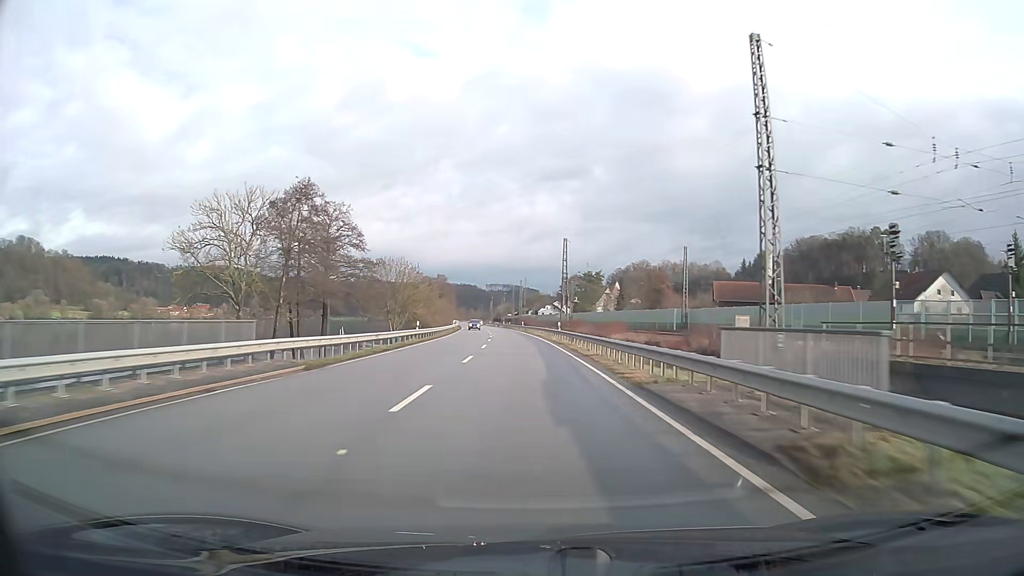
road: primary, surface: asphalt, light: Day
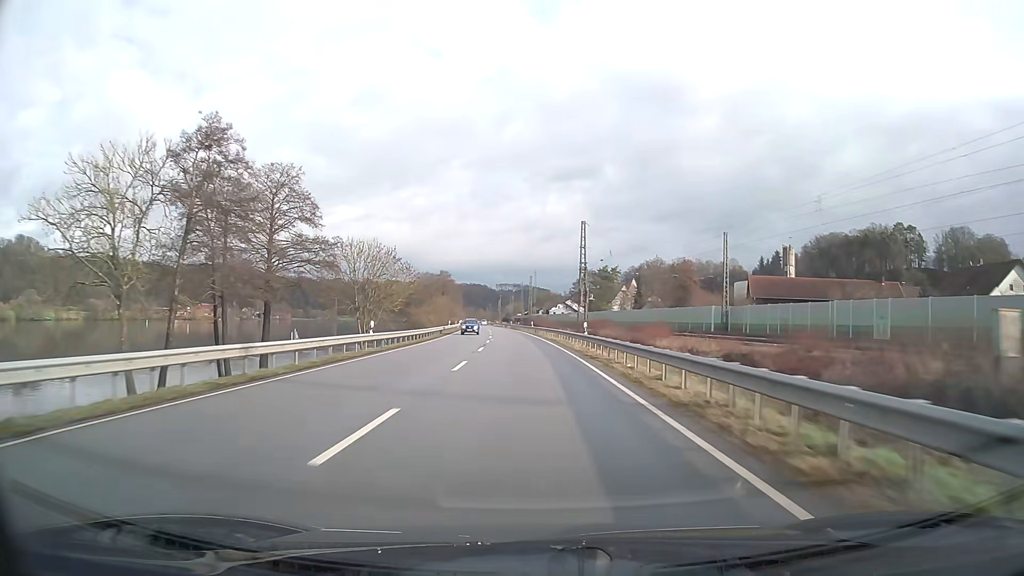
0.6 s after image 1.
(-0.1, +15.8) m; -1°
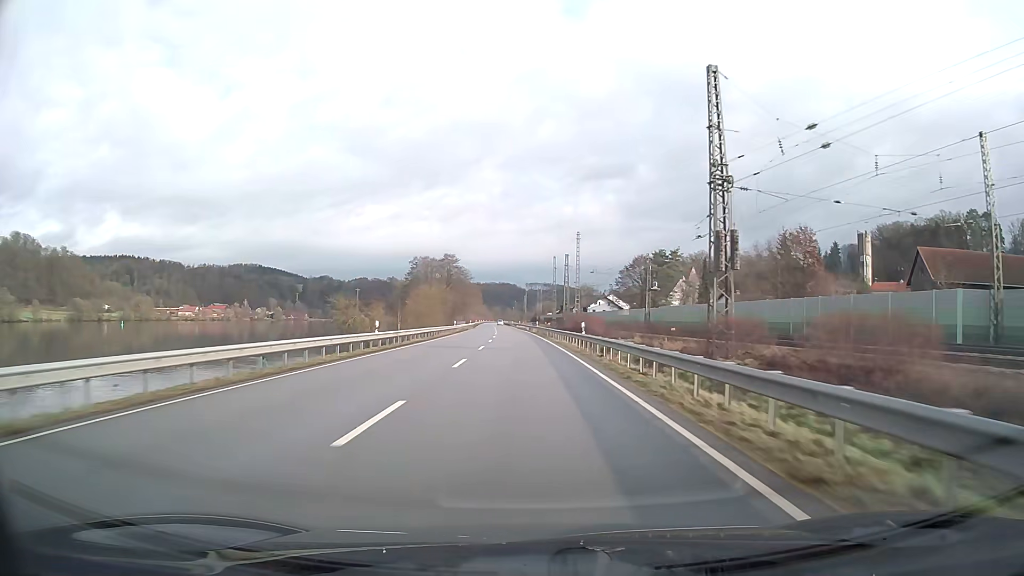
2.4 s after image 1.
(-1.0, +47.4) m; -3°
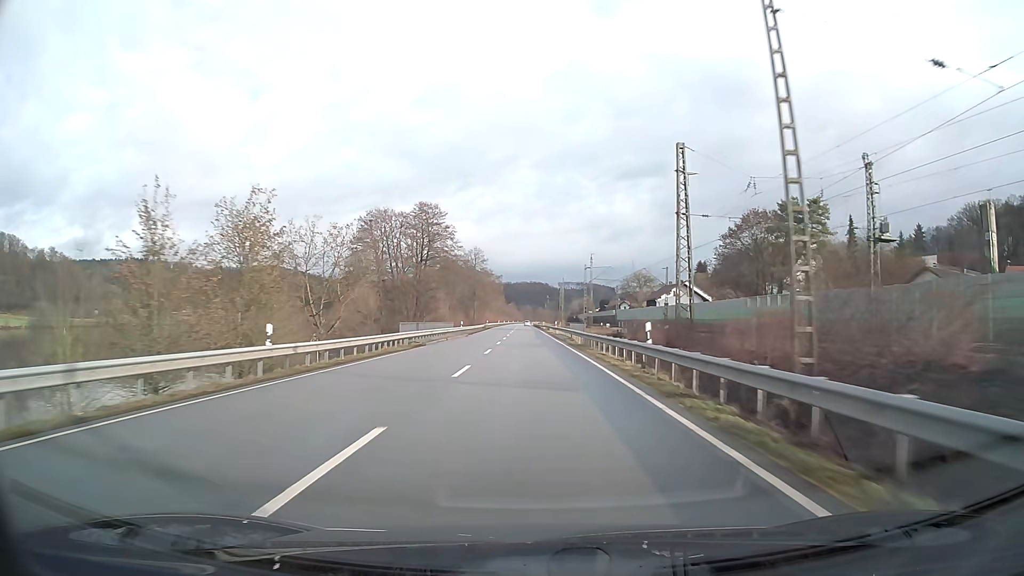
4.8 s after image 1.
(-1.6, +63.3) m; -3°
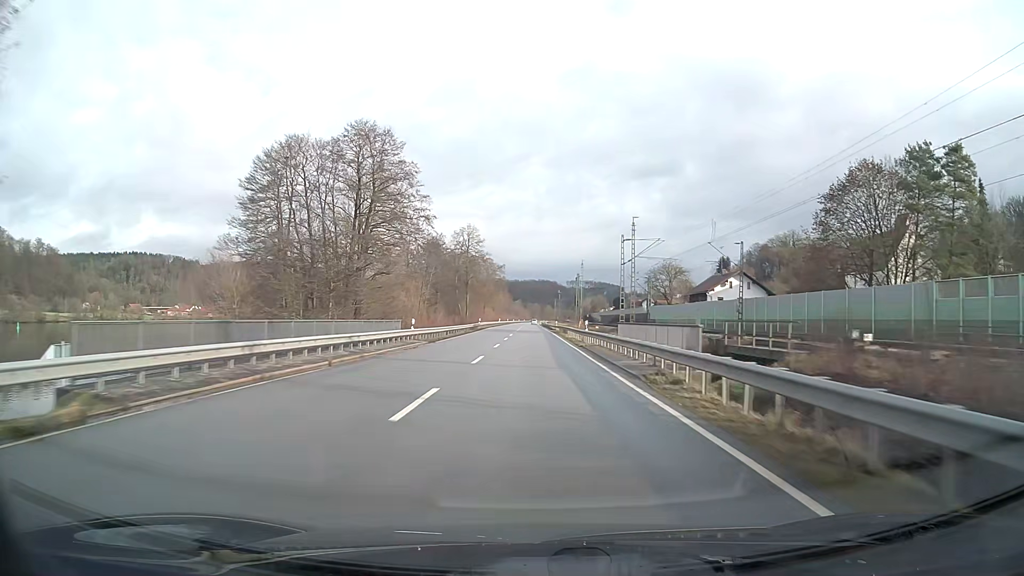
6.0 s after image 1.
(-0.2, +31.7) m; -1°
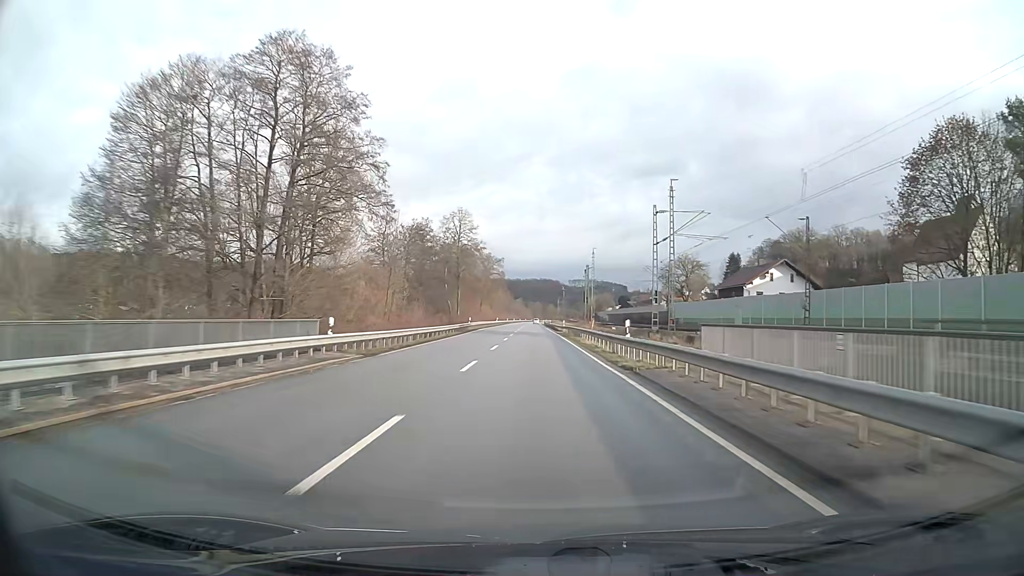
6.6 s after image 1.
(0.0, +15.8) m; 0°
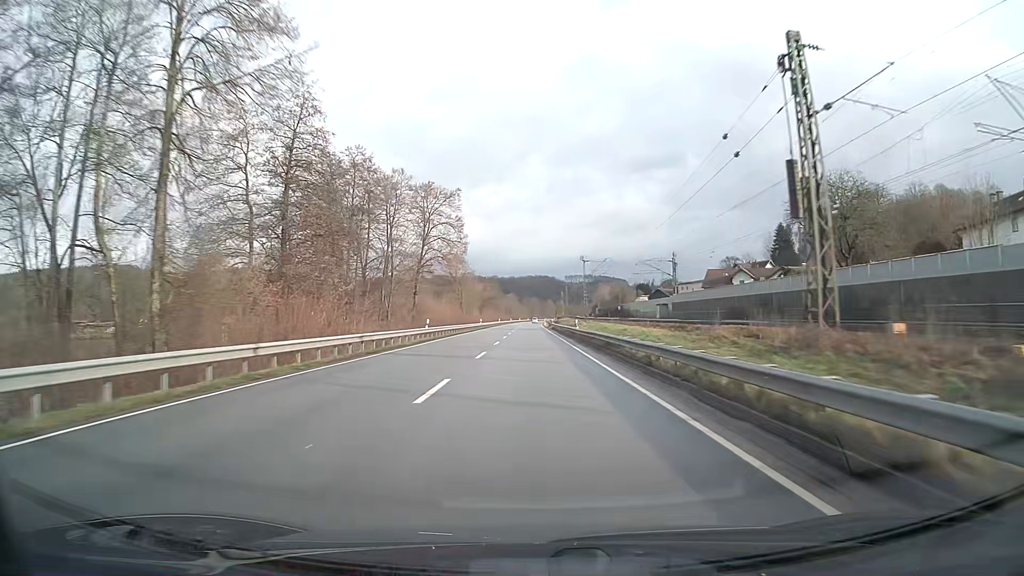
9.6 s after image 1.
(+0.2, +79.1) m; 0°
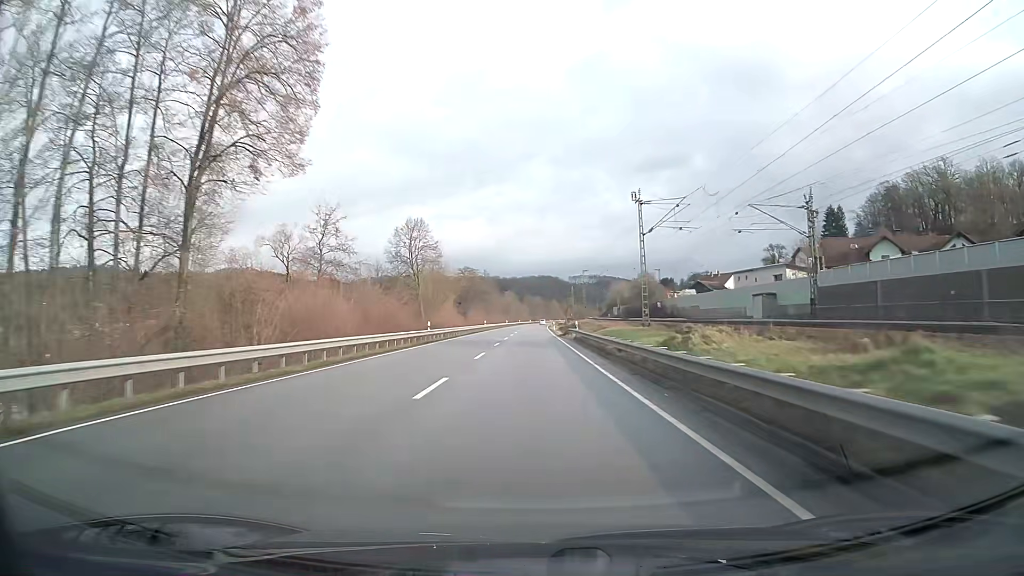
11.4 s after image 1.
(-0.1, +47.5) m; 0°
